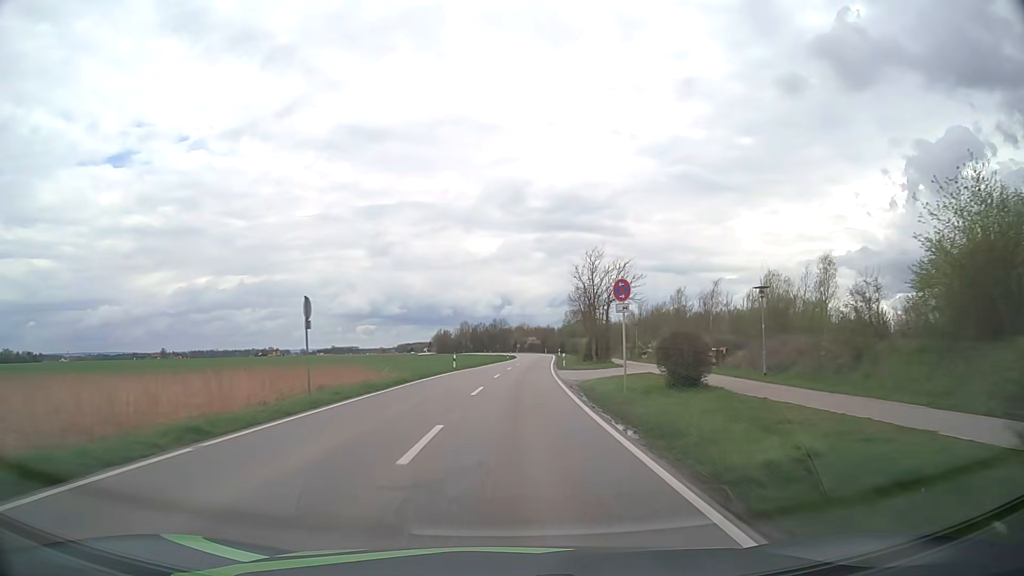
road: tertiary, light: Day
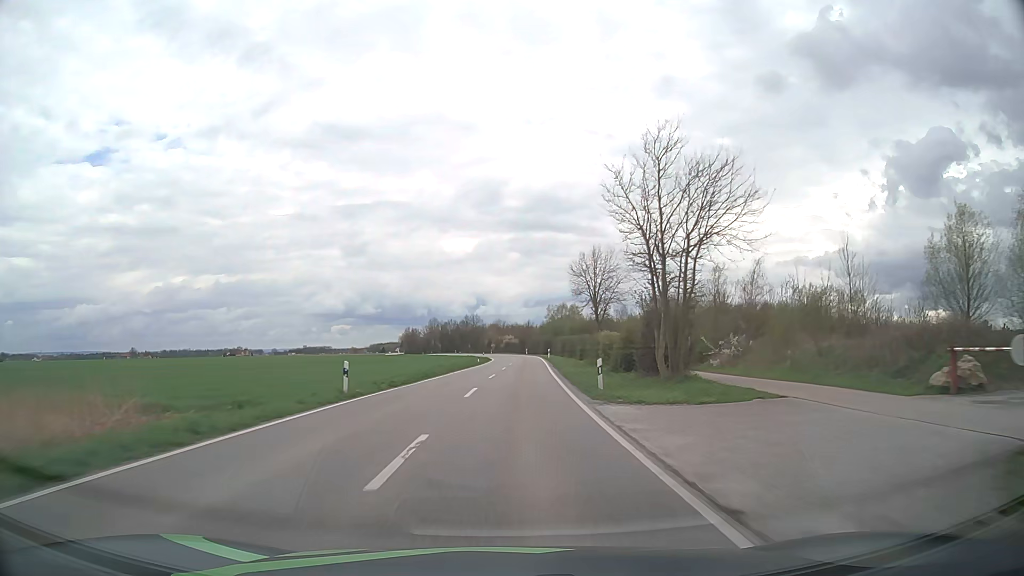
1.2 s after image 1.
(+0.4, +26.2) m; +2°
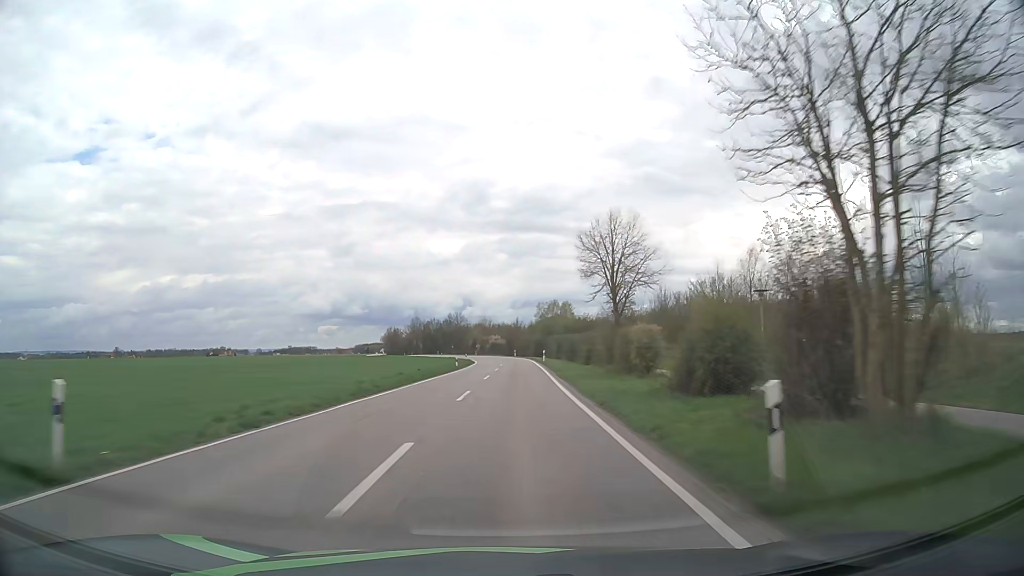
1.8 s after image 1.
(+0.1, +13.4) m; +1°
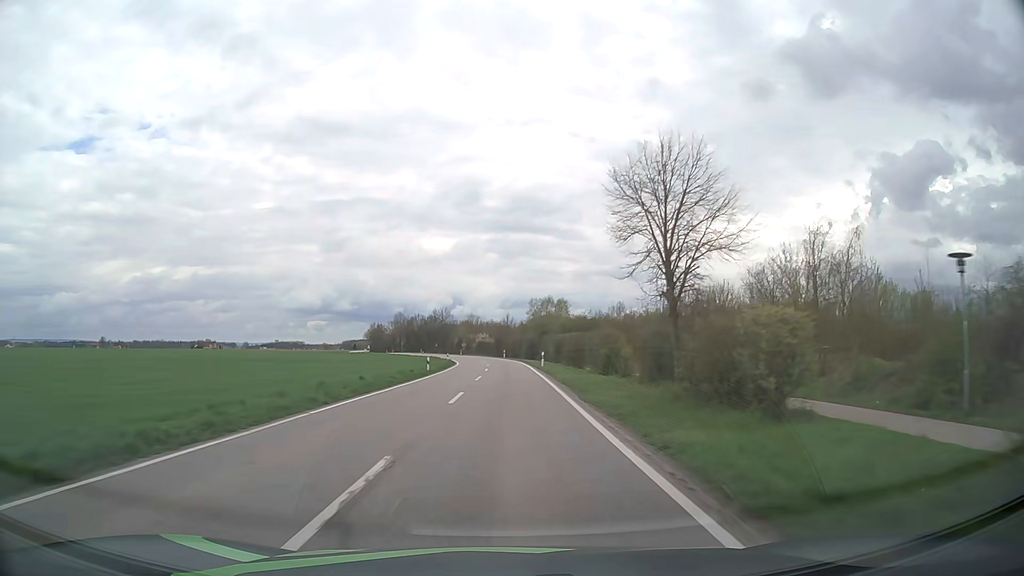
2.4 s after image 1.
(+0.1, +13.5) m; +1°
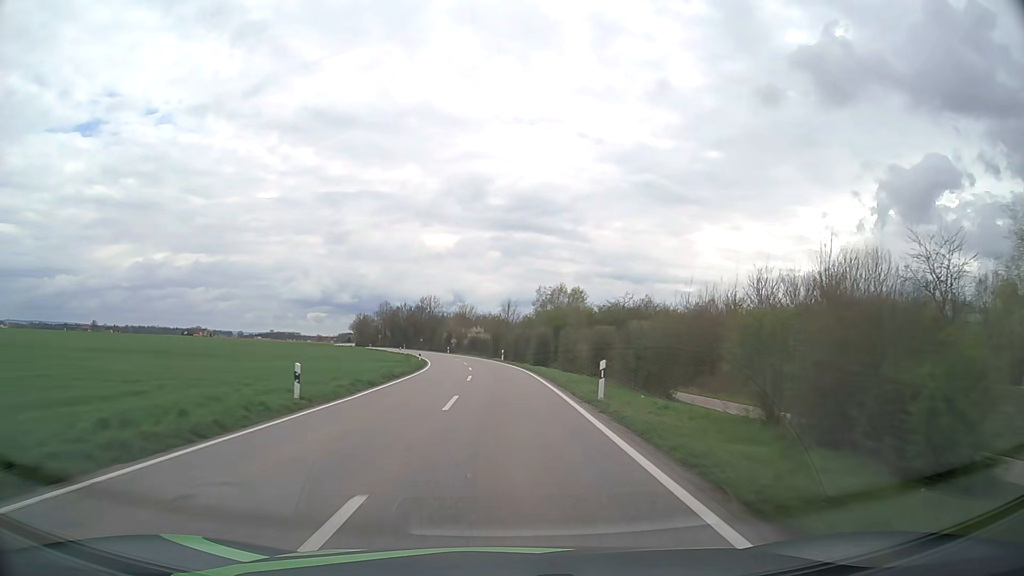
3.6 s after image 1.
(0.0, +27.2) m; 0°
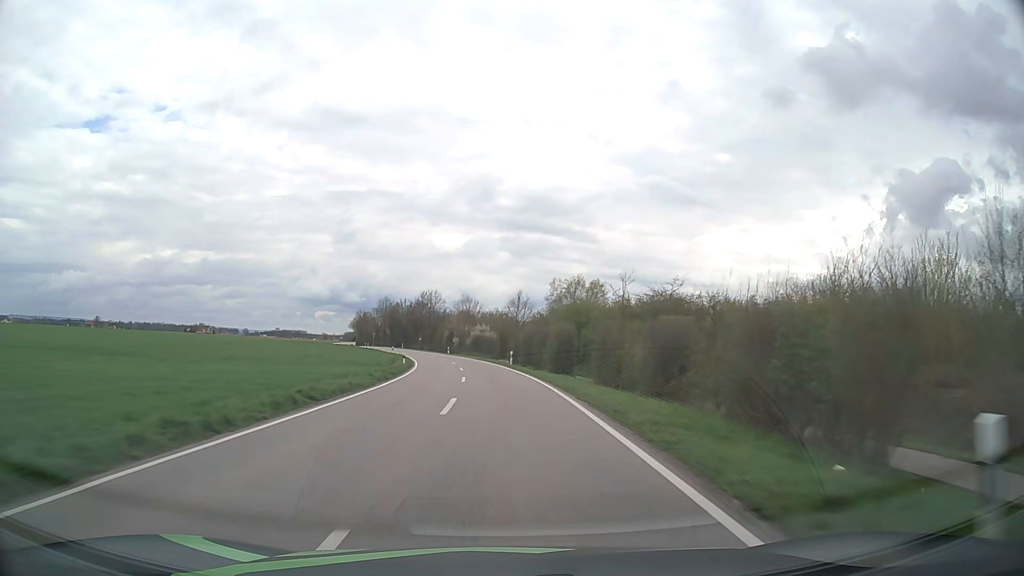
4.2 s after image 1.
(0.0, +13.6) m; 0°
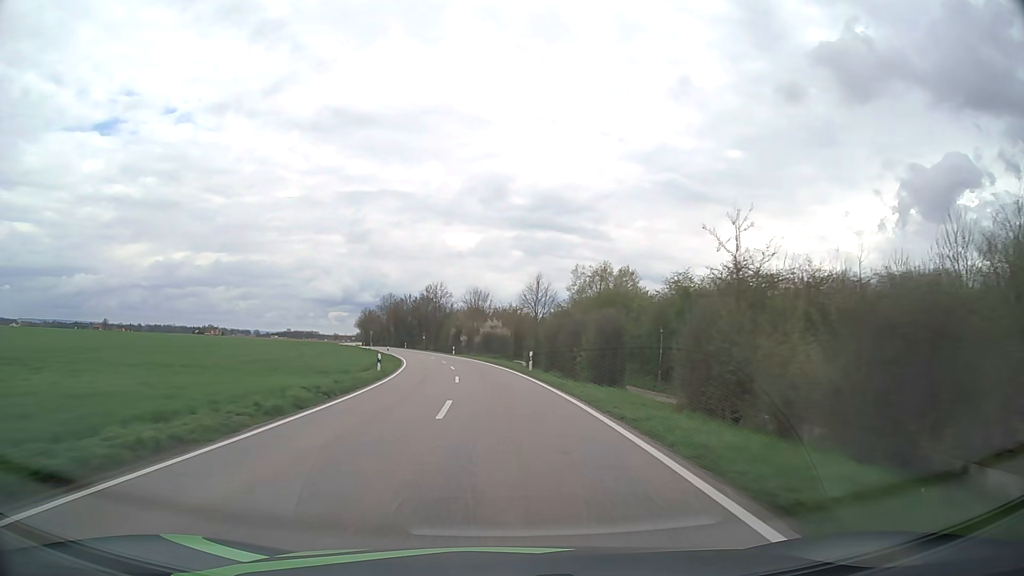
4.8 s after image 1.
(-0.1, +13.5) m; -1°
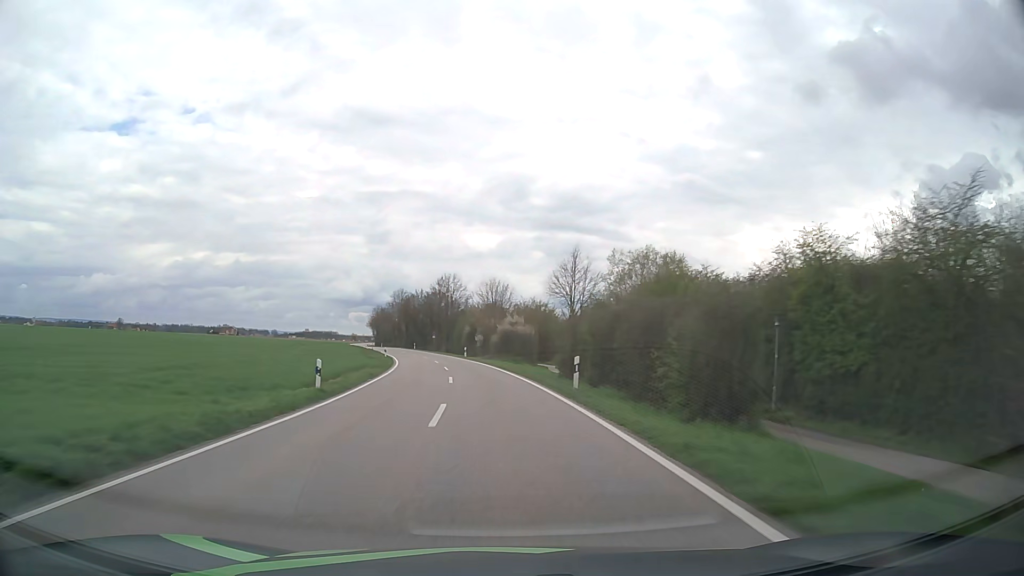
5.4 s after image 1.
(-0.2, +13.5) m; -2°
